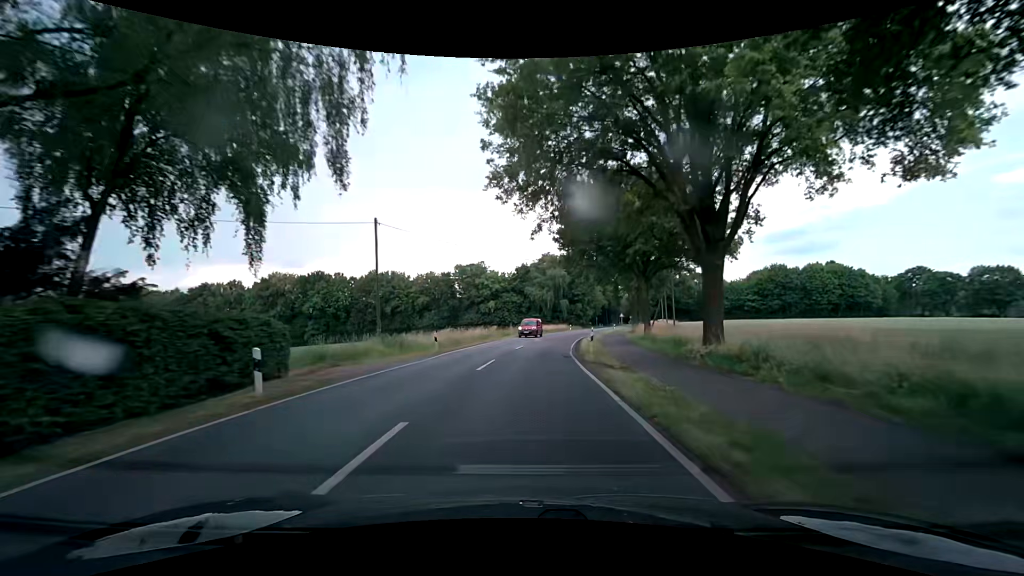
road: secondary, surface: asphalt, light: Day
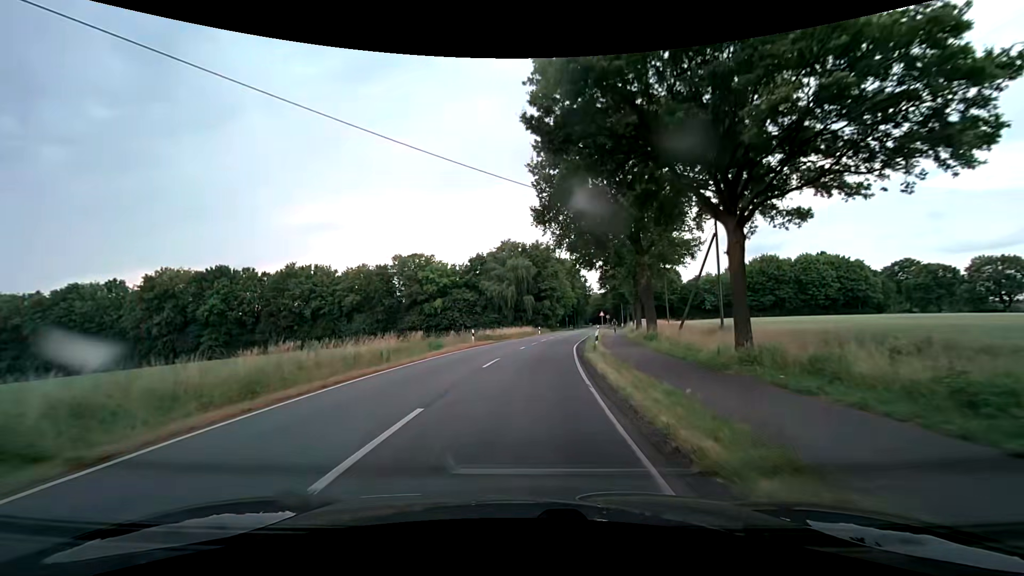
(+0.8, +22.9) m; +4°
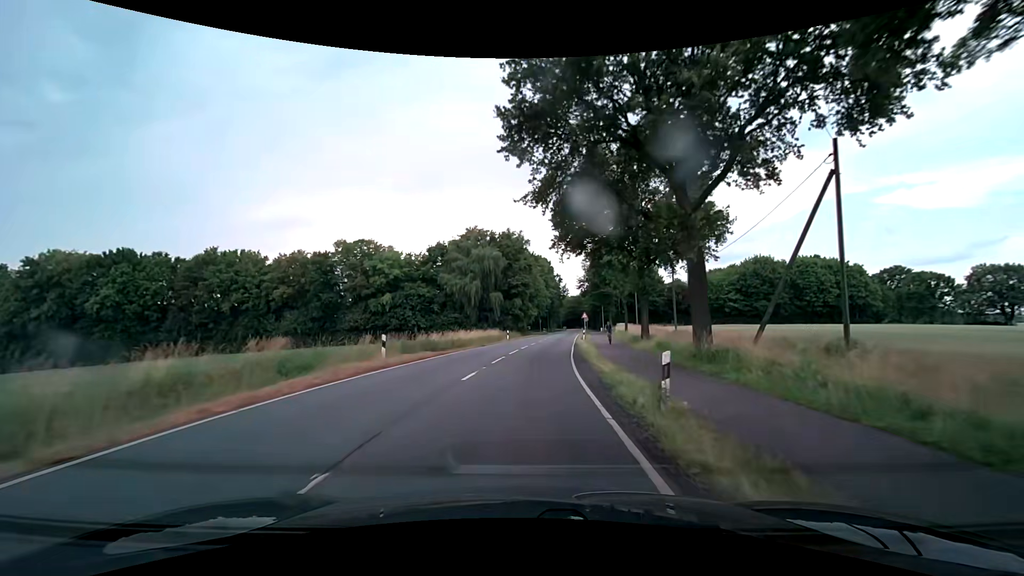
(+0.4, +15.3) m; +3°
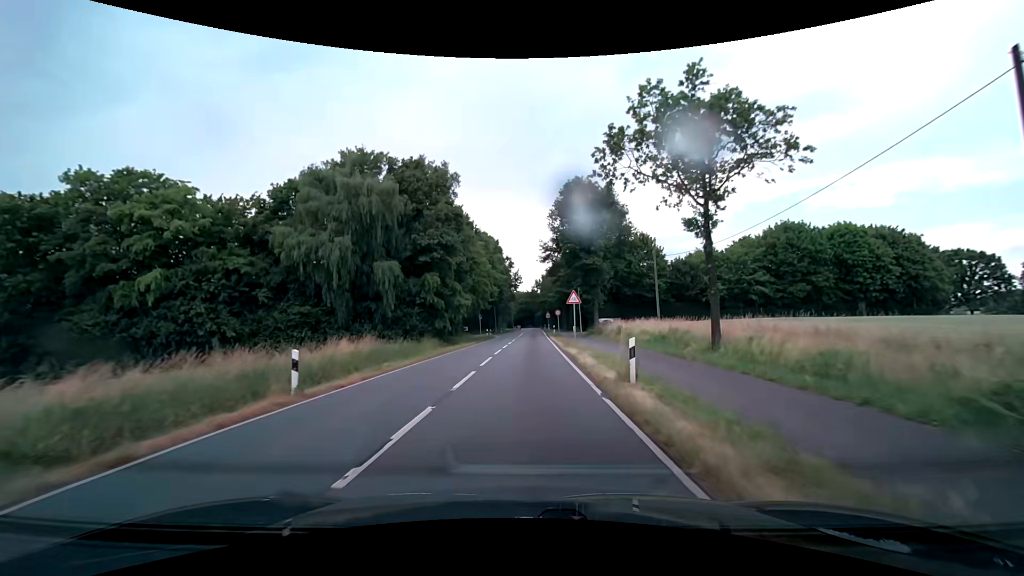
(+2.4, +38.3) m; +7°
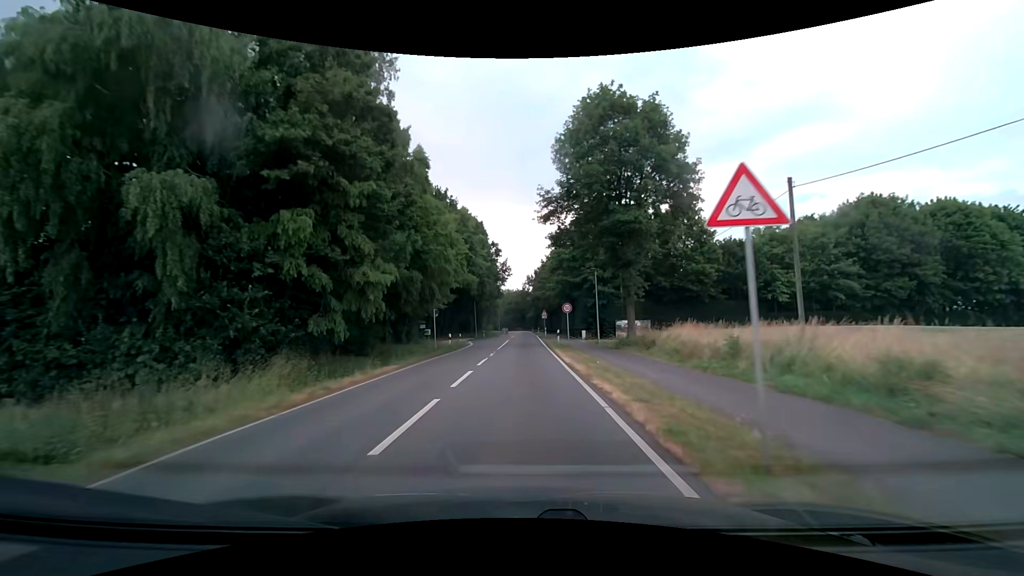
(+0.1, +22.9) m; +1°
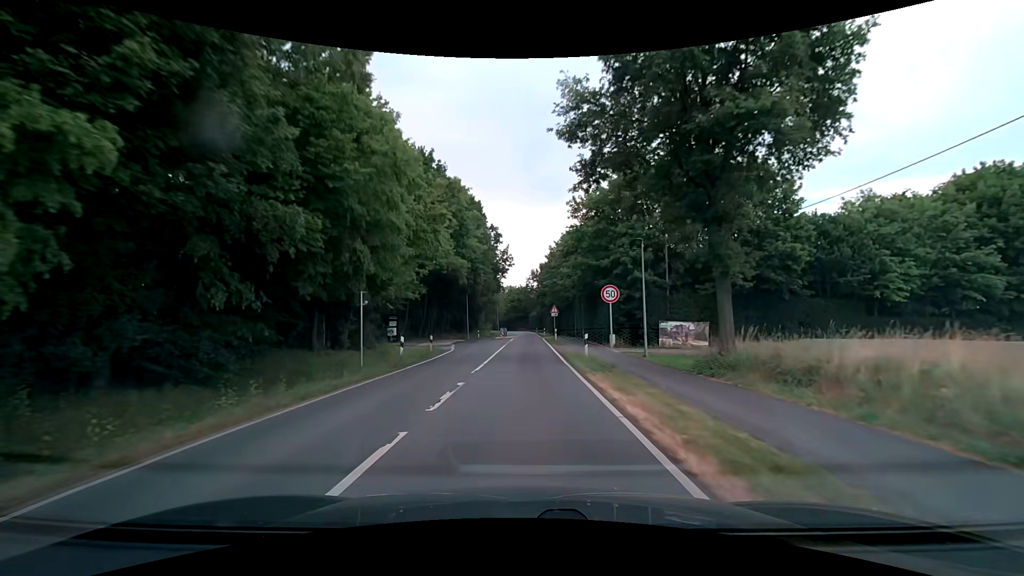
(0.0, +15.2) m; 0°
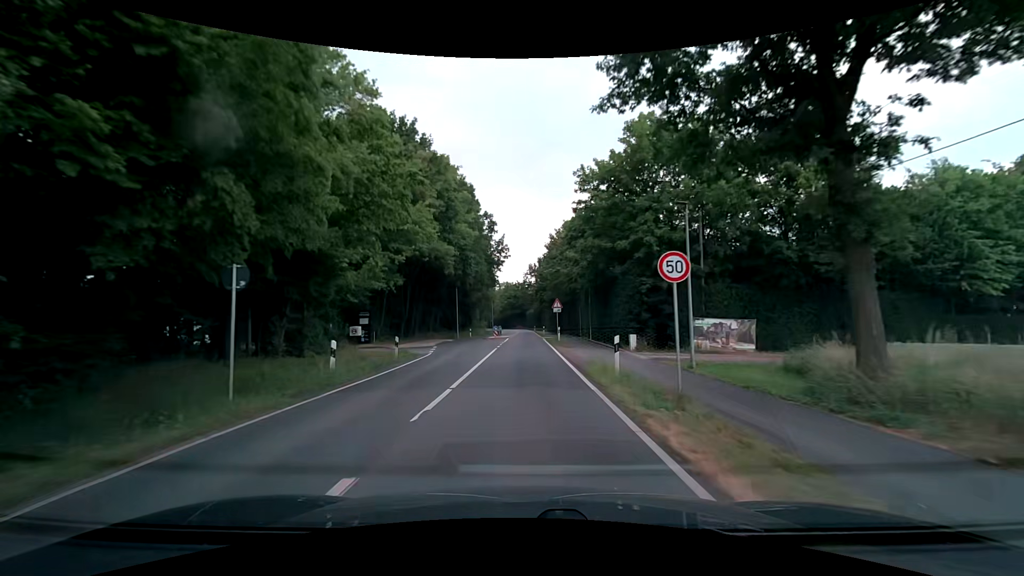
(0.0, +7.6) m; +1°
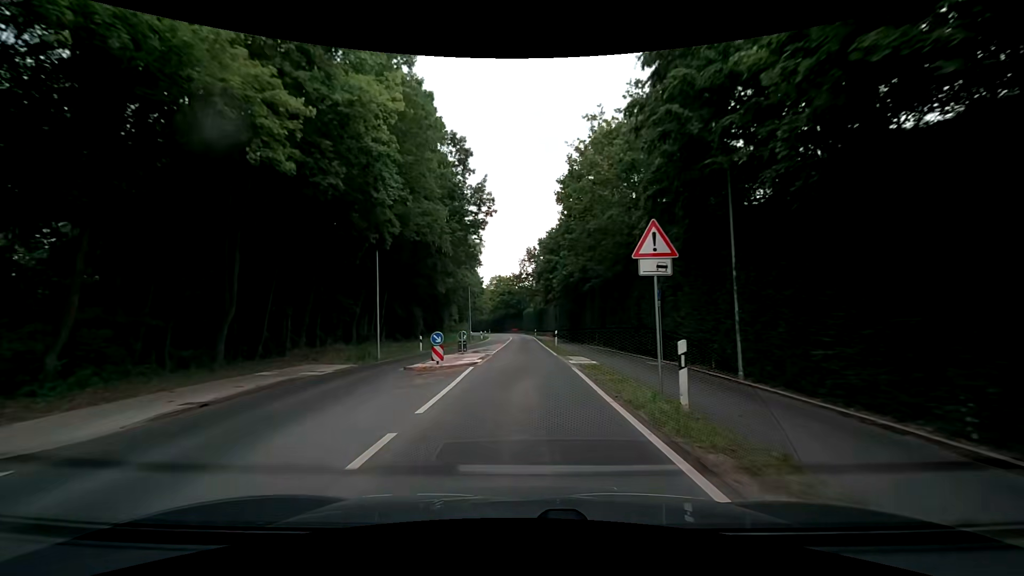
(-0.1, +30.5) m; 0°
(0, +10) (0, +20) (0, +30) (0, +40) (0, +50) (0, +60) (0, +70) (0, +80) (-1, +90) (-3, +100) m
